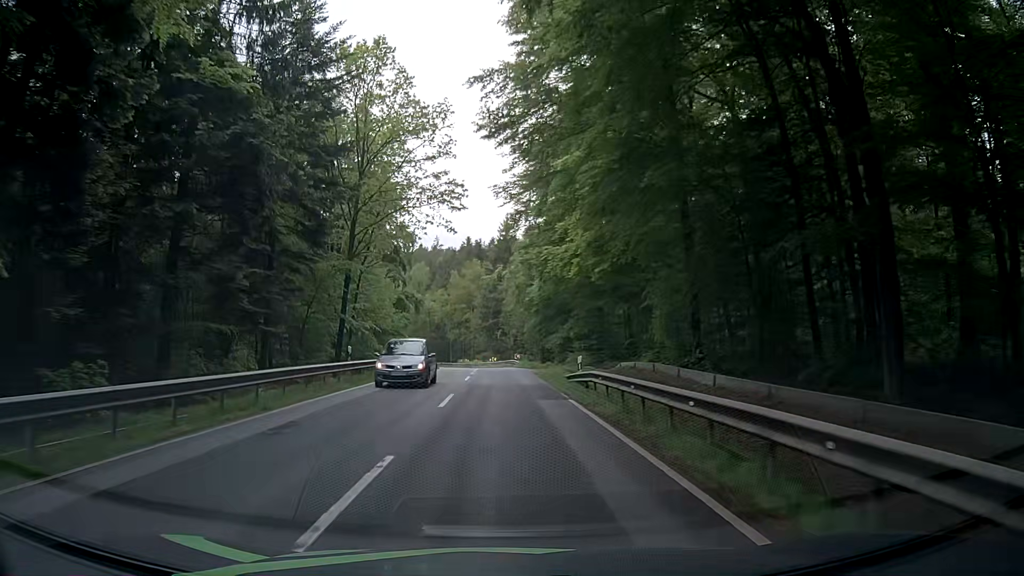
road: secondary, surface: asphalt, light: Day
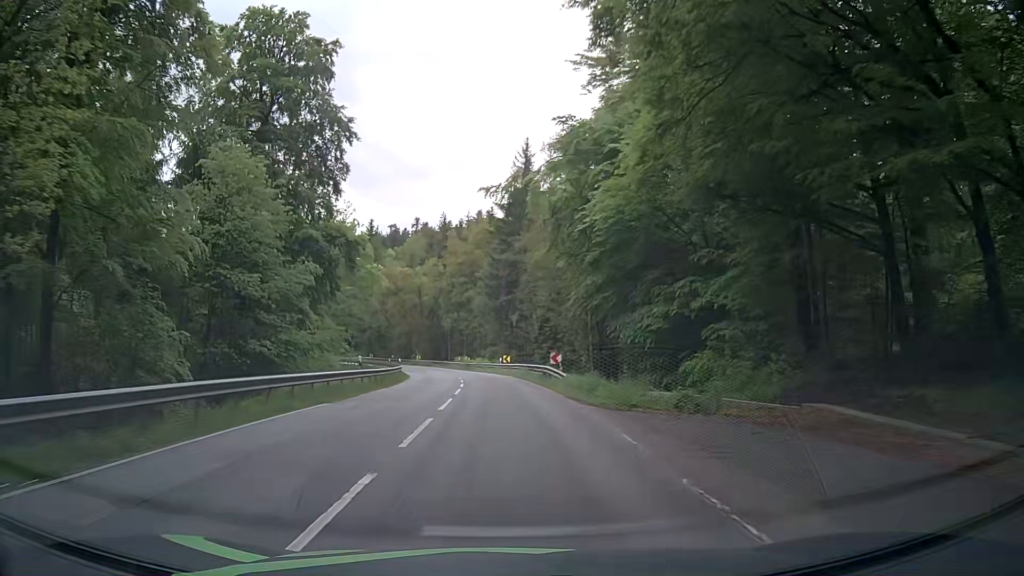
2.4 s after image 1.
(+0.2, +37.3) m; -1°
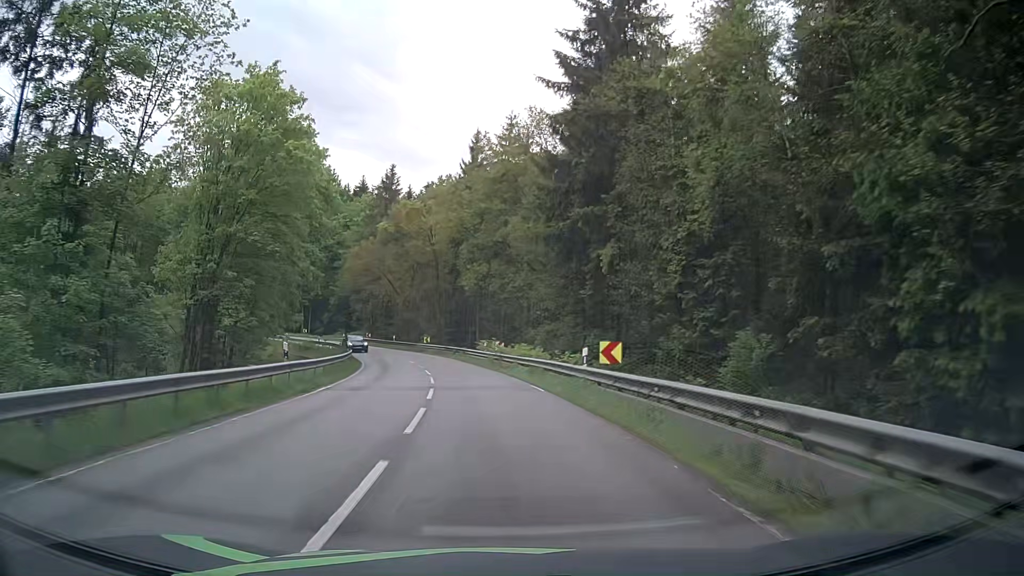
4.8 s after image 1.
(-1.0, +37.3) m; -3°
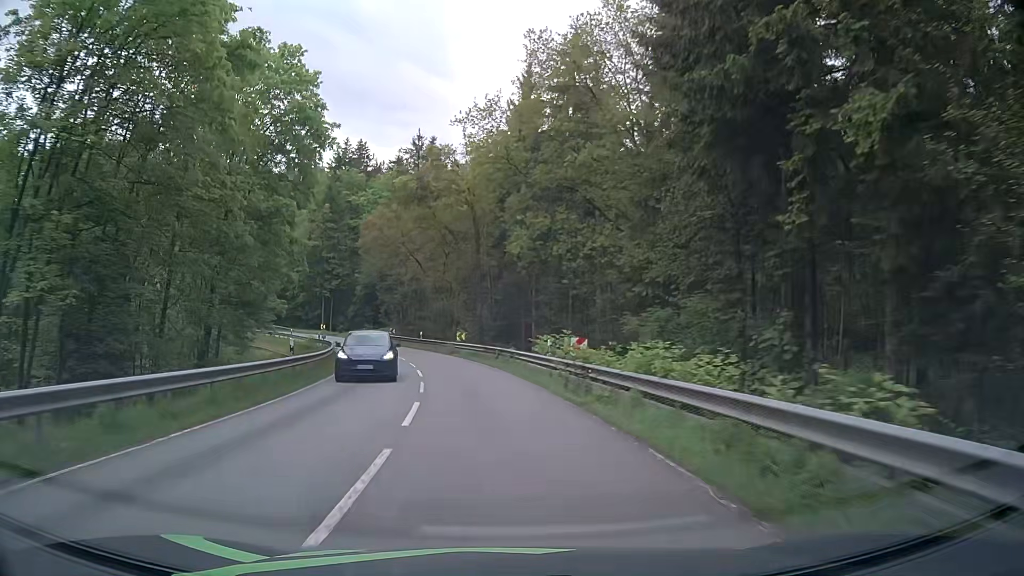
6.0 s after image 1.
(-0.9, +18.6) m; -5°
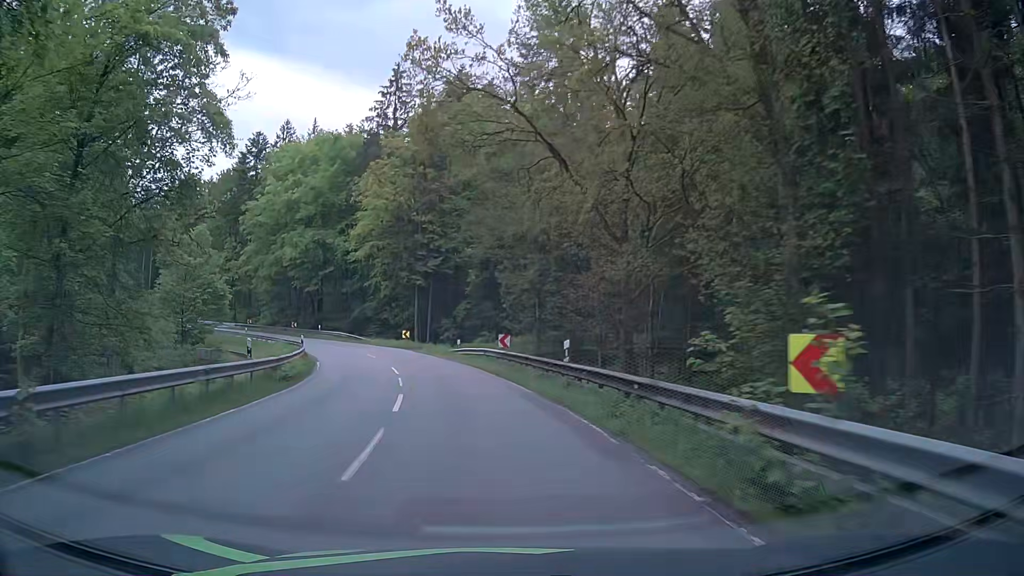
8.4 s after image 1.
(-4.0, +36.6) m; -13°
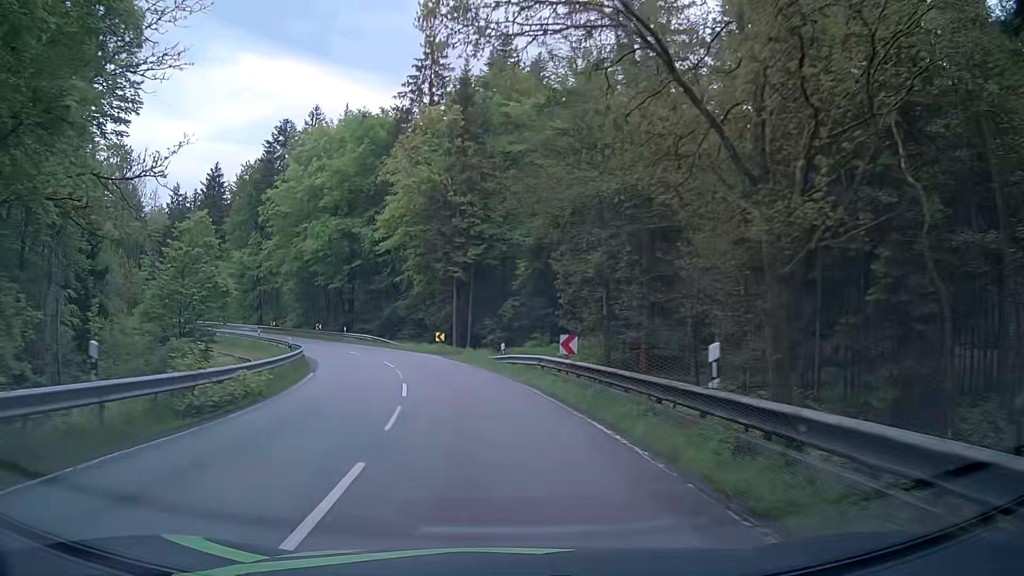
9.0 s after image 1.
(-0.4, +9.1) m; -5°
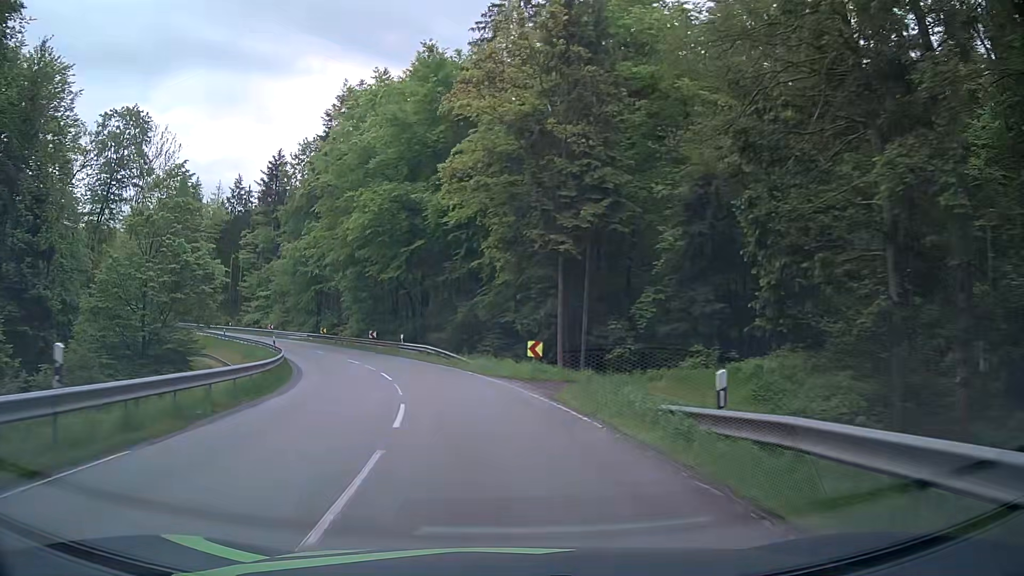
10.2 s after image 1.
(-1.2, +18.2) m; -8°
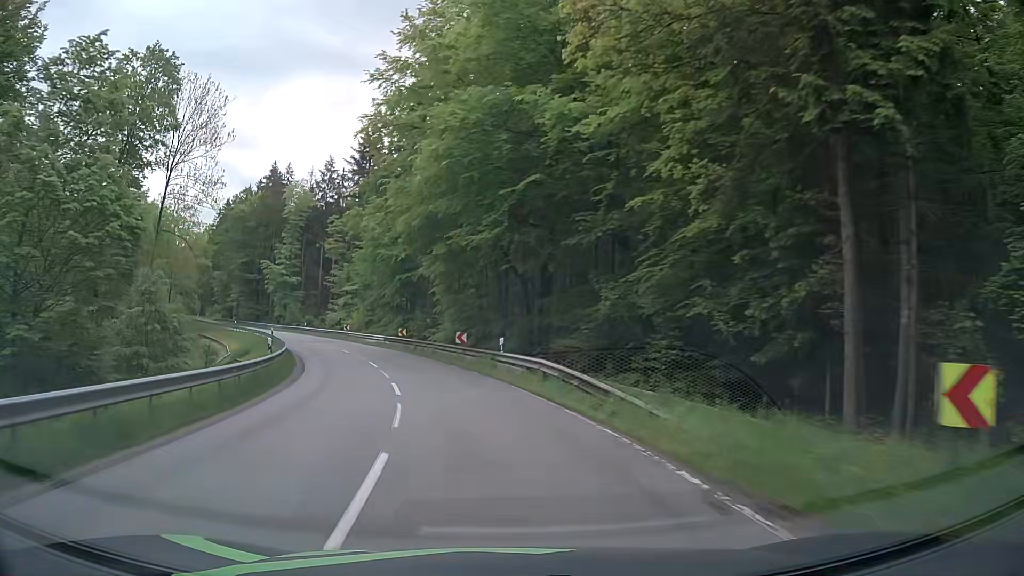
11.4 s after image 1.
(-1.7, +18.0) m; -11°
(0, +10) (-2, +20) (-4, +30) (-7, +39) (-11, +48) (-15, +57) (-20, +66) (-25, +75) (-30, +83) (-36, +92) m
